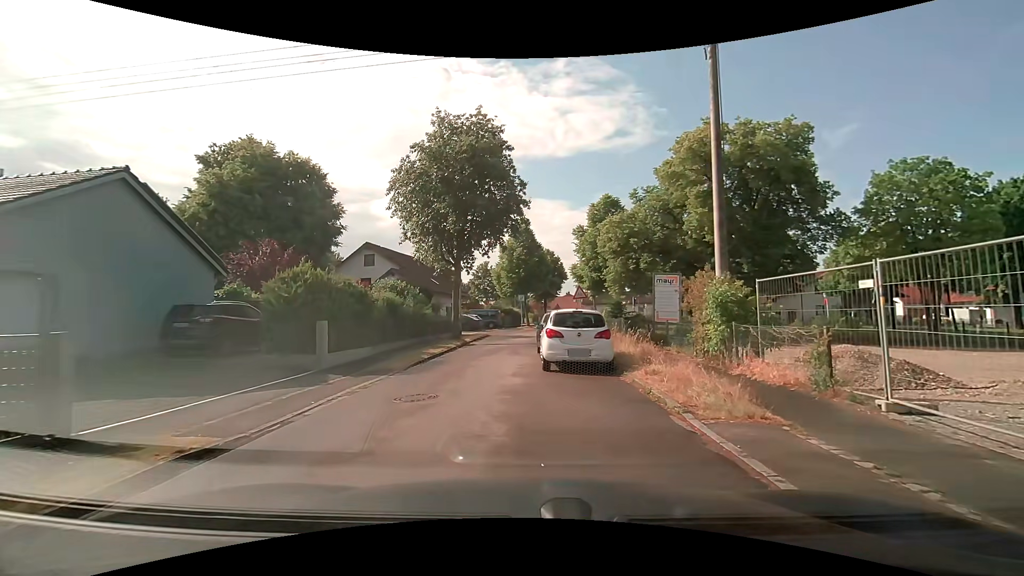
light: Day
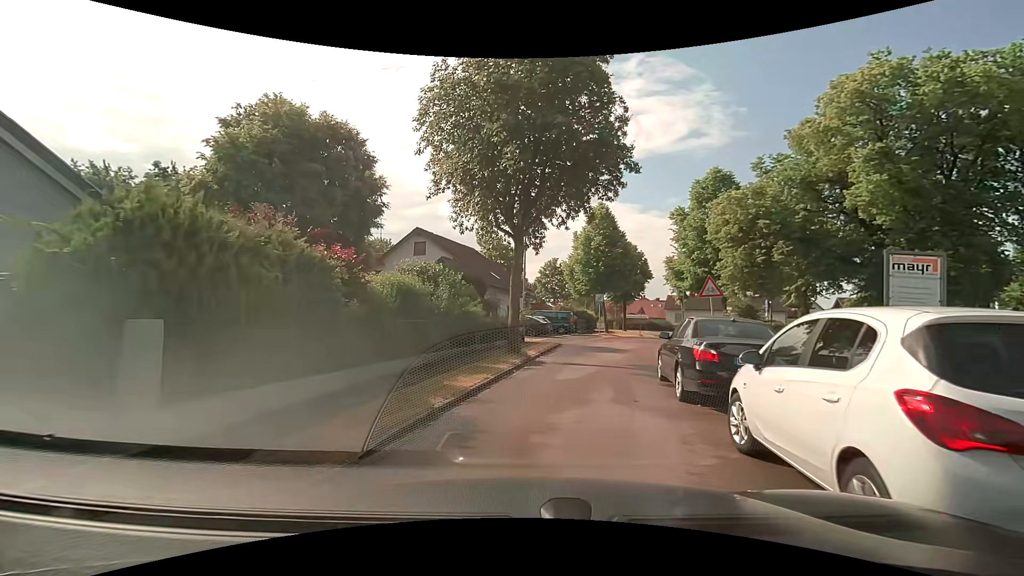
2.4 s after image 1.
(-0.5, +9.2) m; -5°
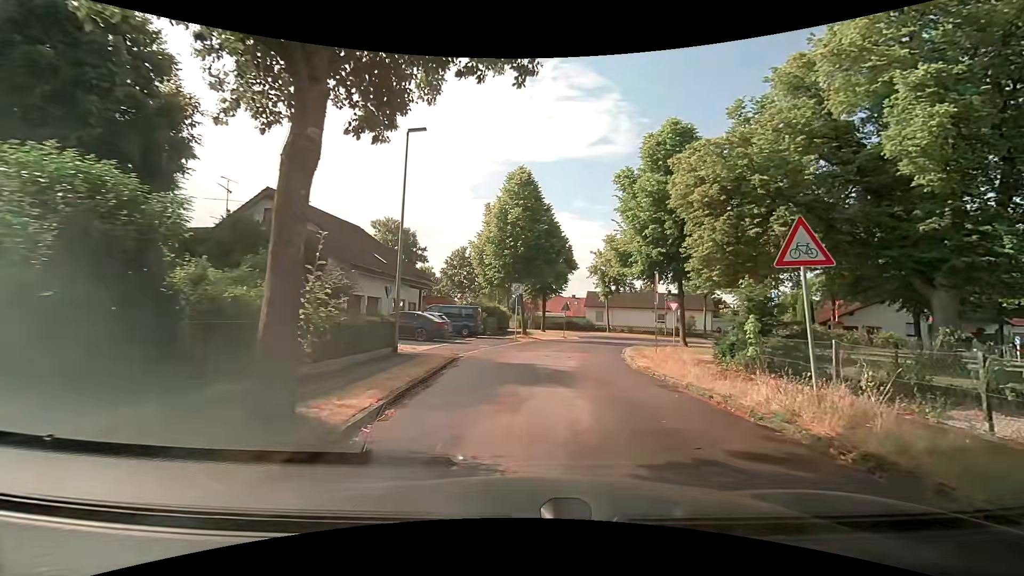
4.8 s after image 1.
(+0.7, +11.0) m; +9°
(+1, +10) (+2, +20) (+4, +30) (+9, +39) (+13, +48) (+8, +56) (-1, +61) (-9, +67) (-17, +72) (-26, +77) m
